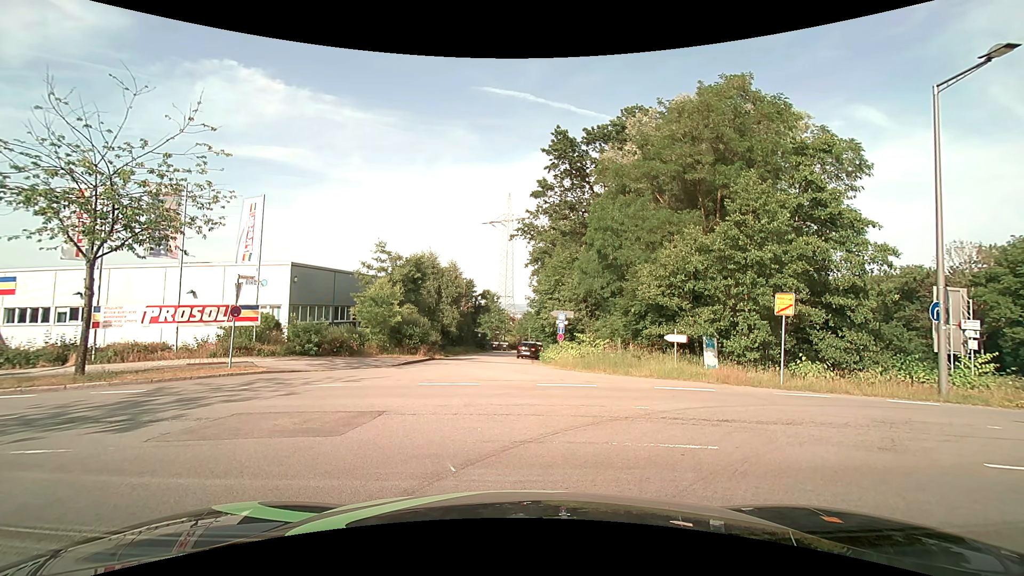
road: residential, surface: asphalt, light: Day
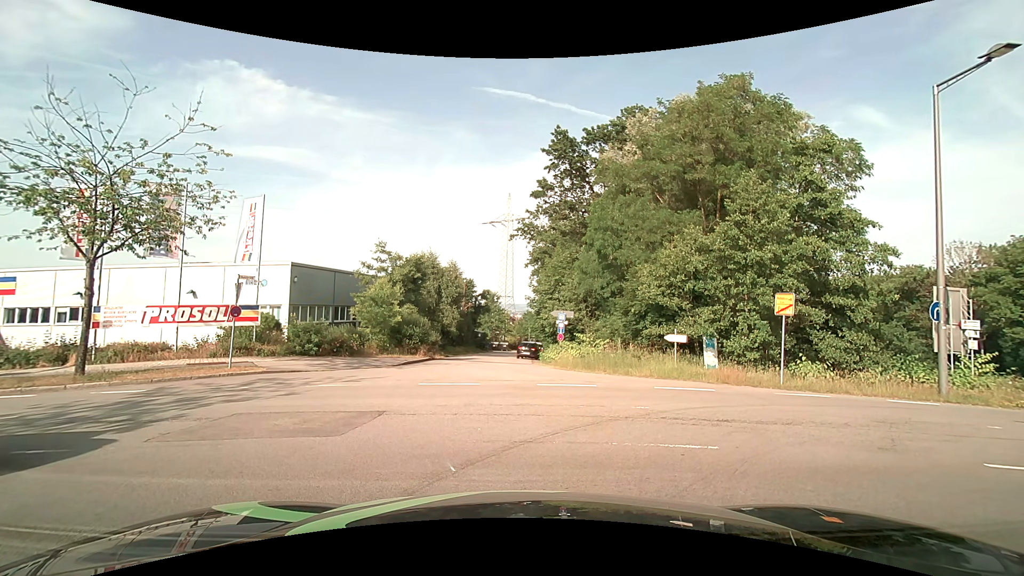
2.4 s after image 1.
(0.0, 0.0) m; 0°
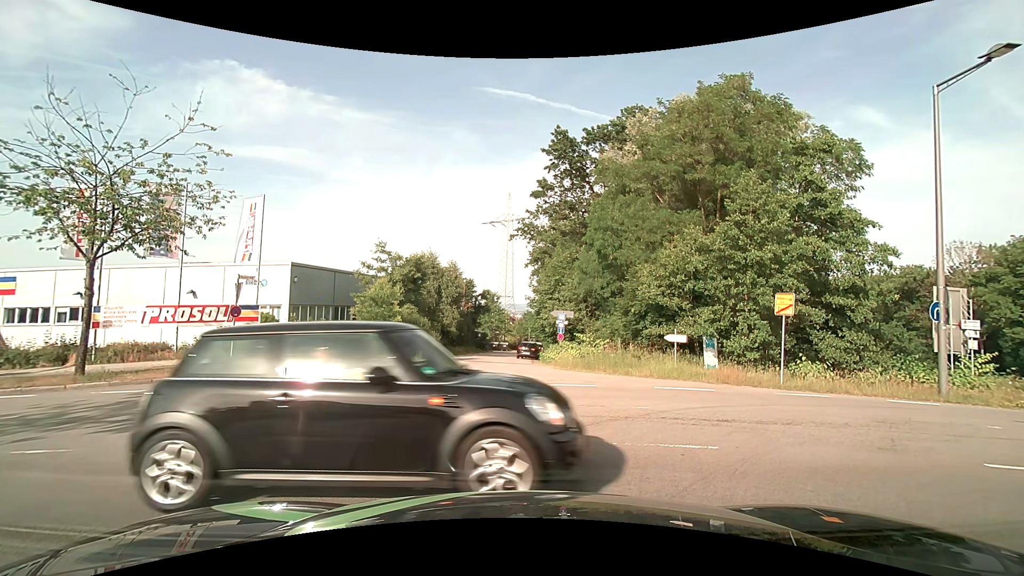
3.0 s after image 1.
(0.0, 0.0) m; 0°
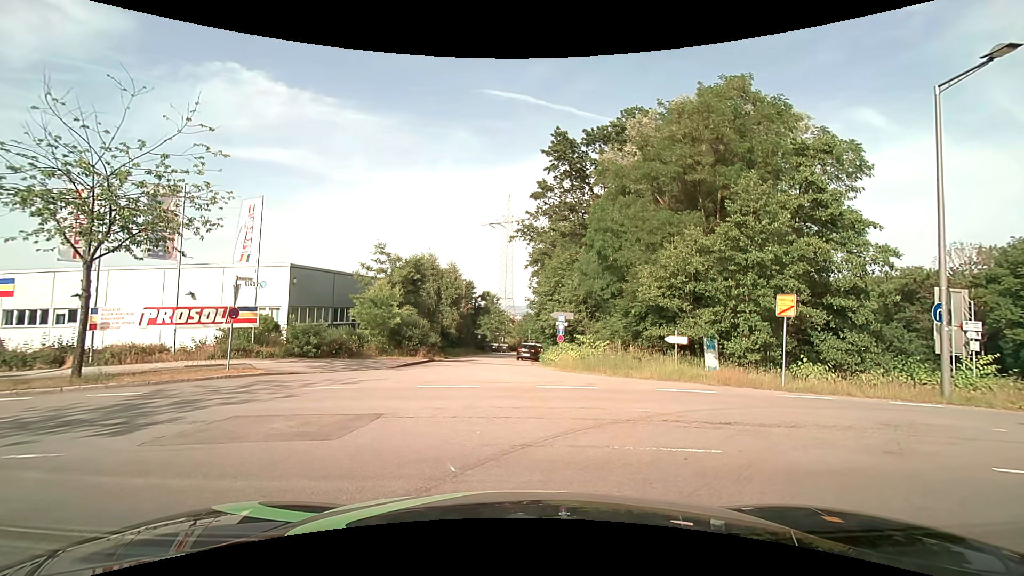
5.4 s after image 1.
(0.0, +0.1) m; 0°
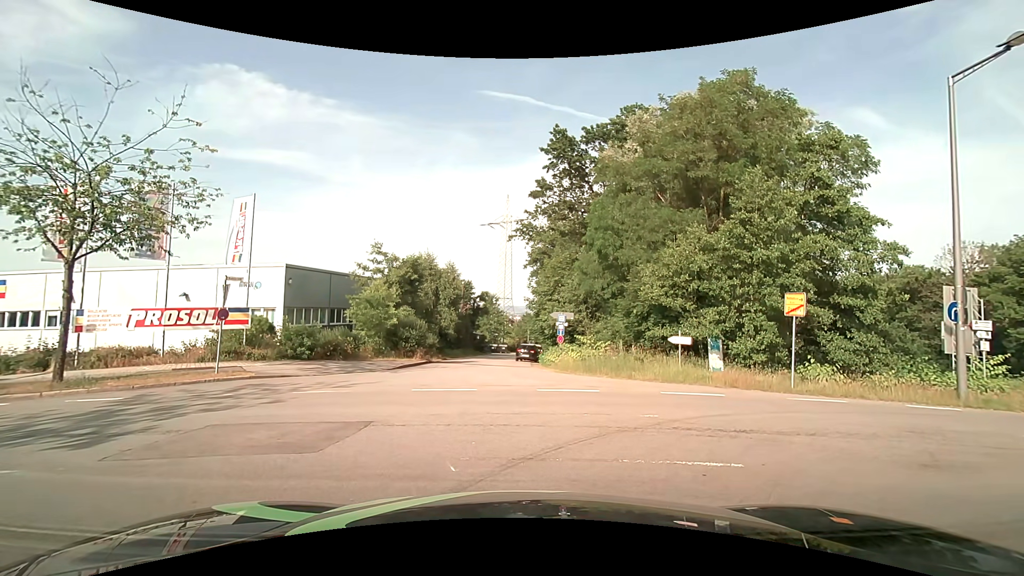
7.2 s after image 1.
(0.0, +0.6) m; 0°
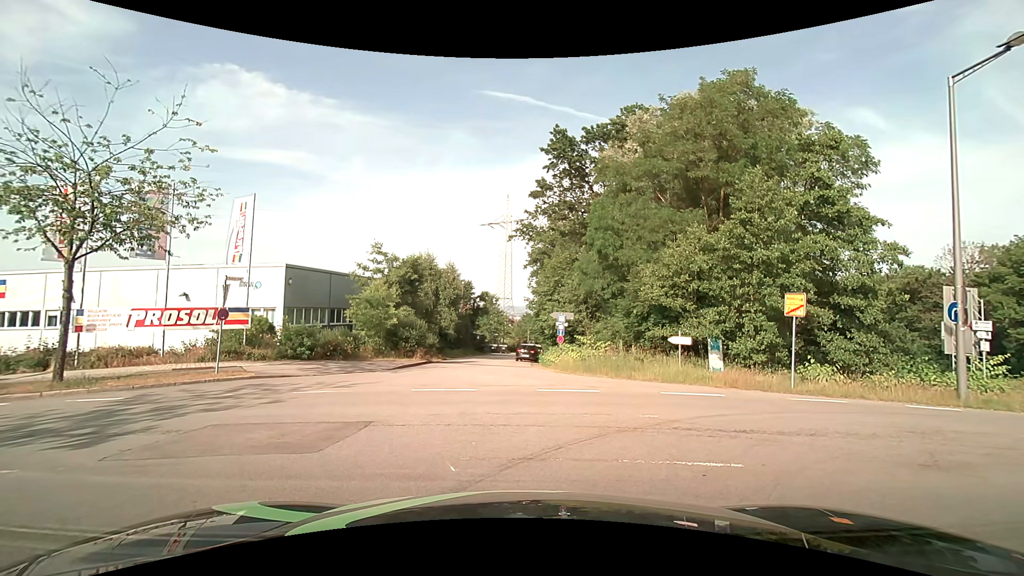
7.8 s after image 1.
(0.0, 0.0) m; 0°
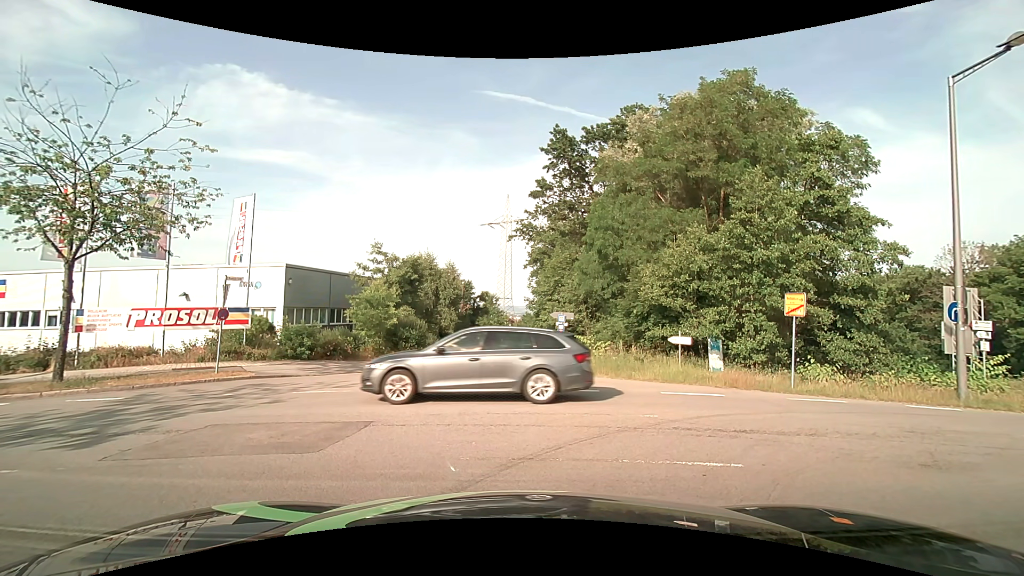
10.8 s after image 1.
(0.0, 0.0) m; 0°
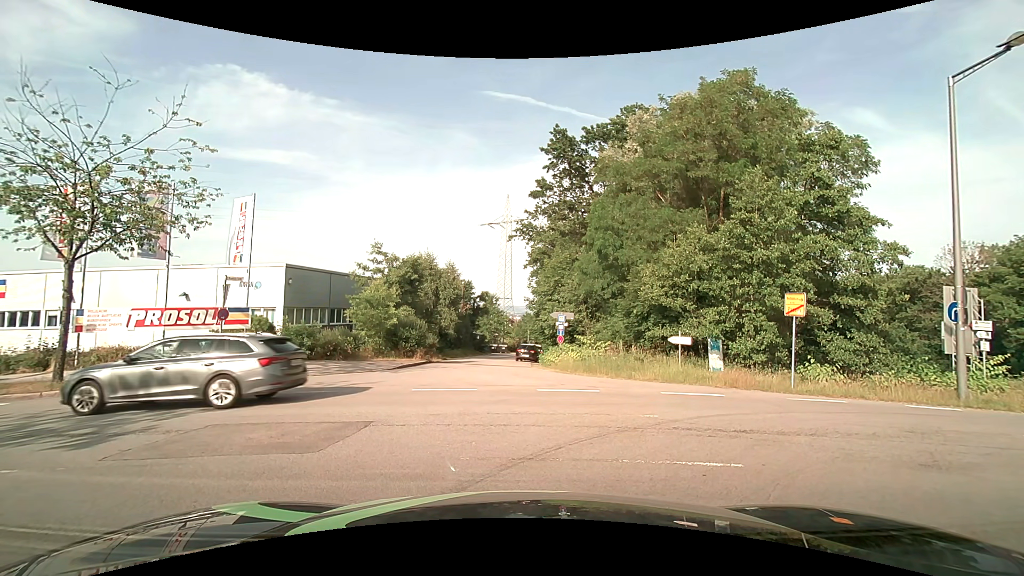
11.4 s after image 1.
(0.0, 0.0) m; 0°
(-3, +9) (-13, +13) (-22, +14) (-32, +15) (-42, +17) (-52, +18) (-62, +19) (-72, +21) (-82, +24) (-91, +26) m
